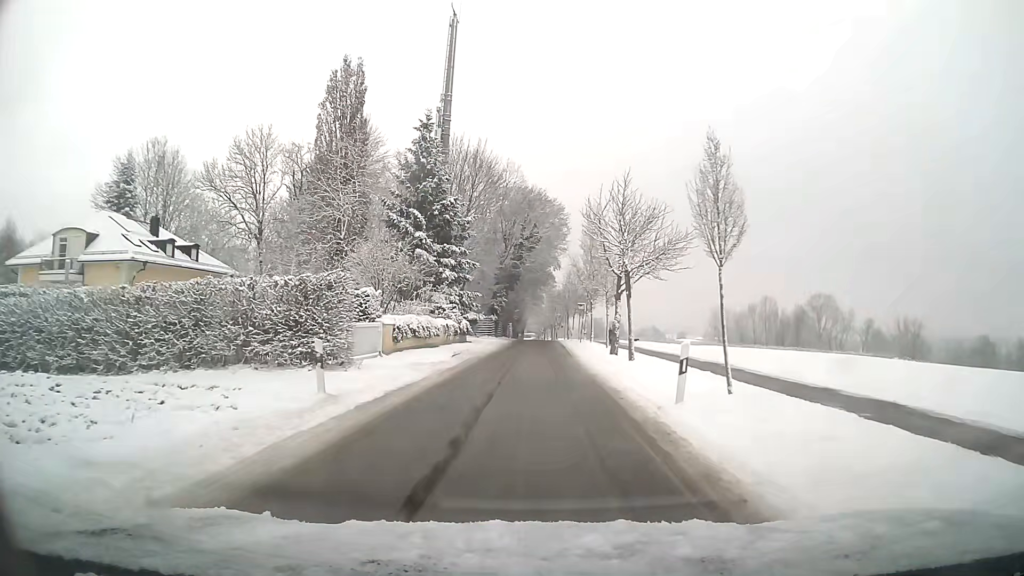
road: residential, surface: asphalt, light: Day
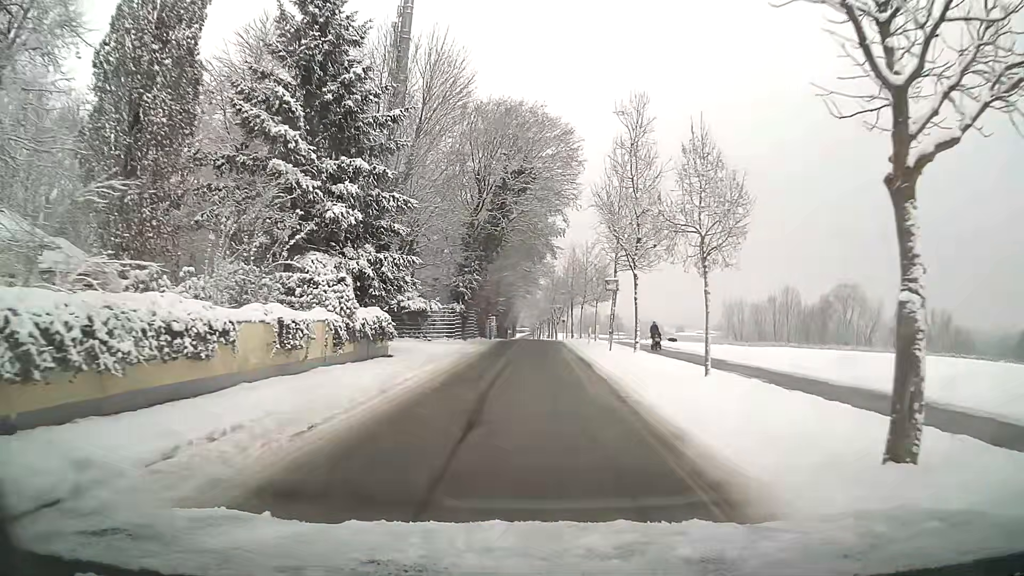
(+0.2, +24.0) m; +1°
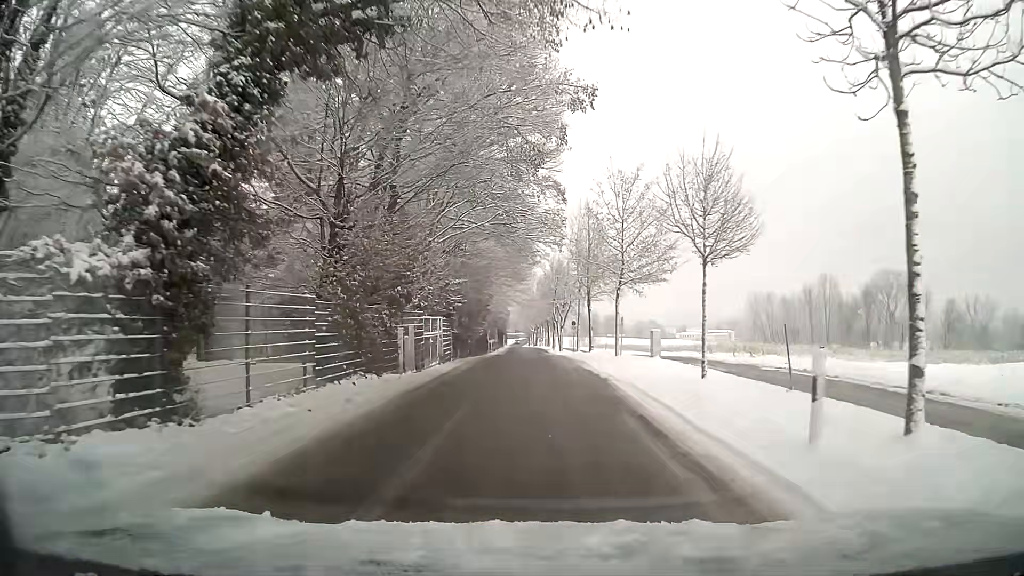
(0.0, +29.8) m; 0°
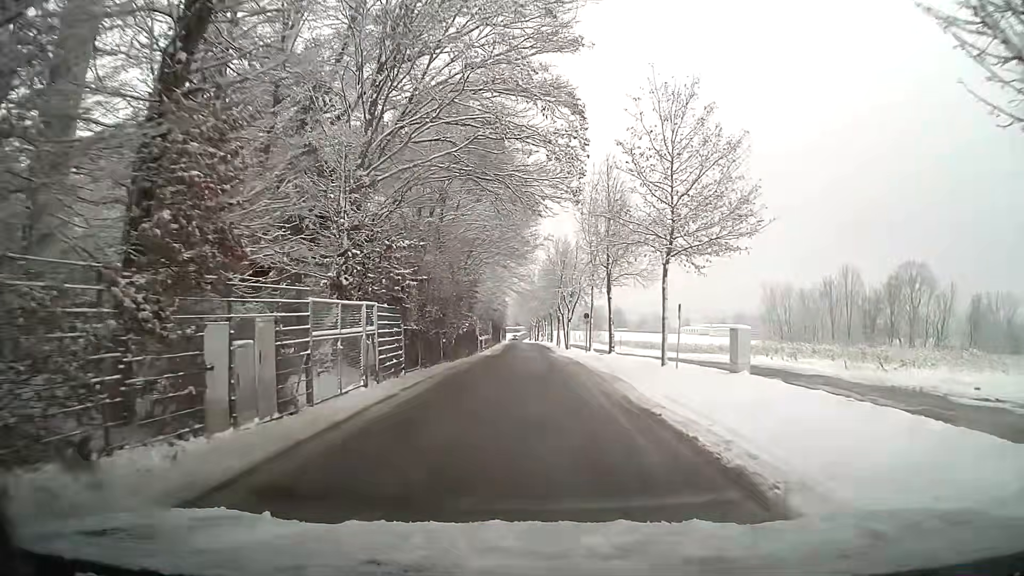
(0.0, +11.5) m; 0°
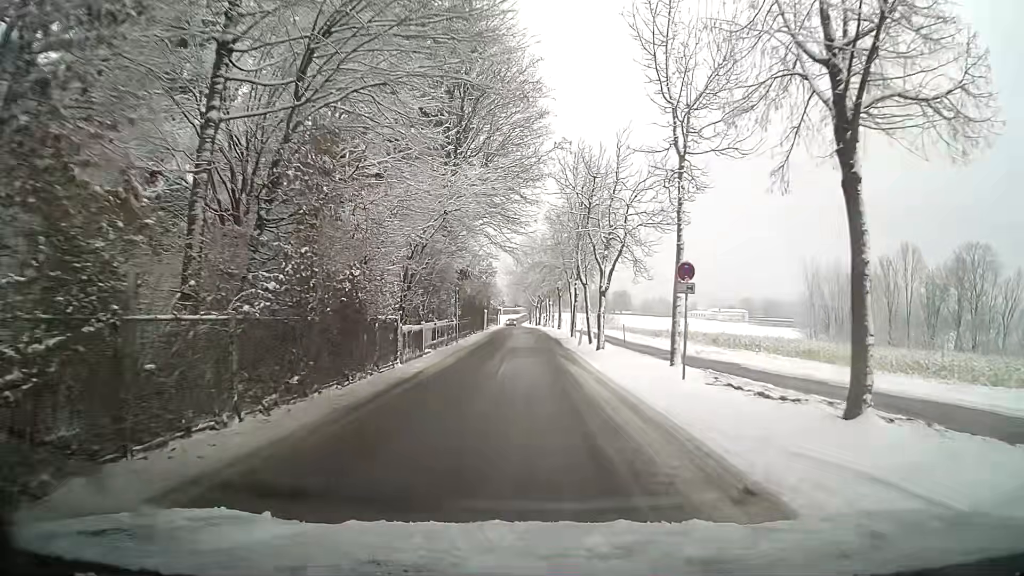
(-0.3, +26.8) m; -1°
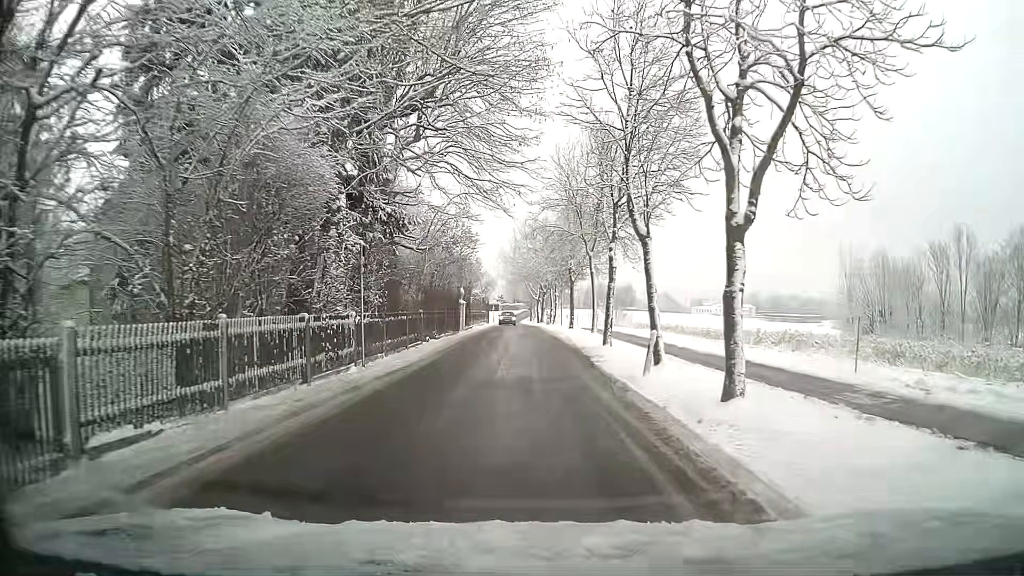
(+0.1, +18.8) m; +1°
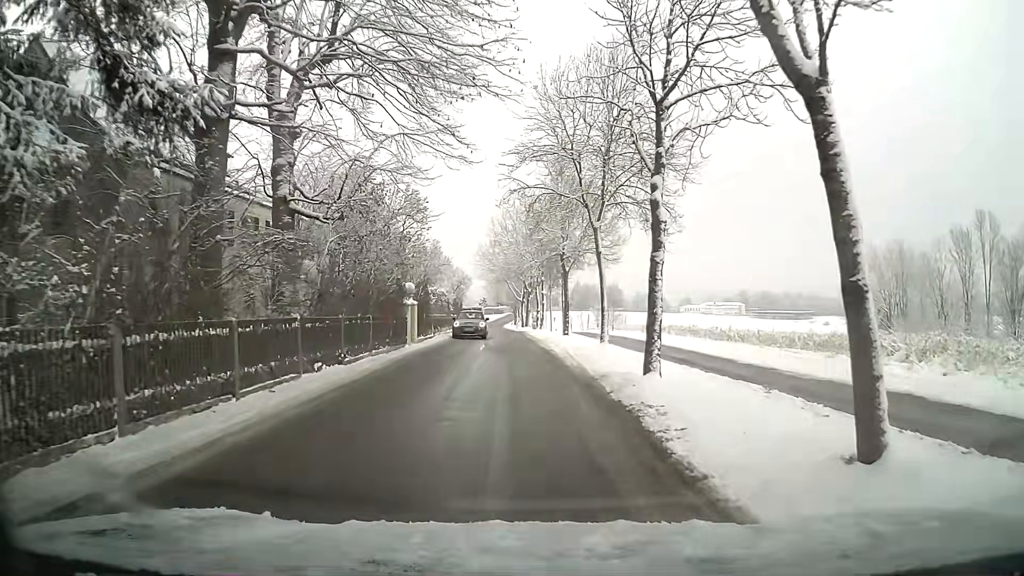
(+0.1, +11.3) m; +2°
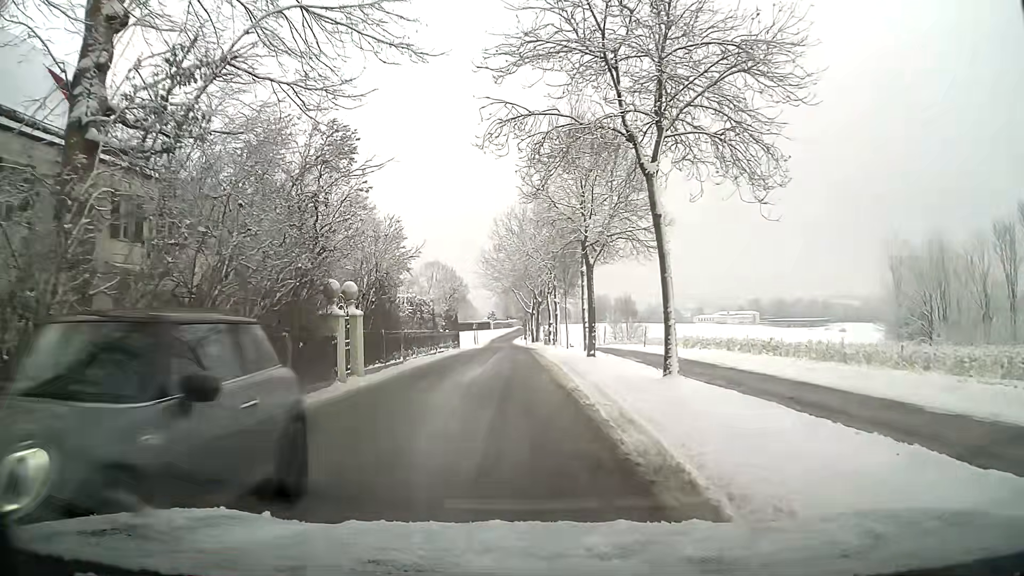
(-0.1, +10.2) m; -2°
